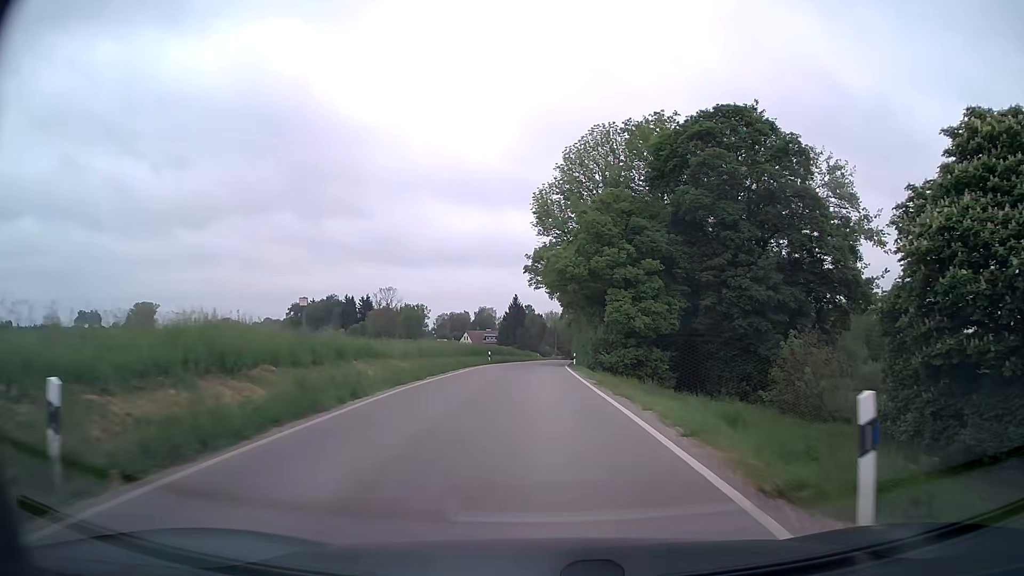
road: secondary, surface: asphalt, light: Day
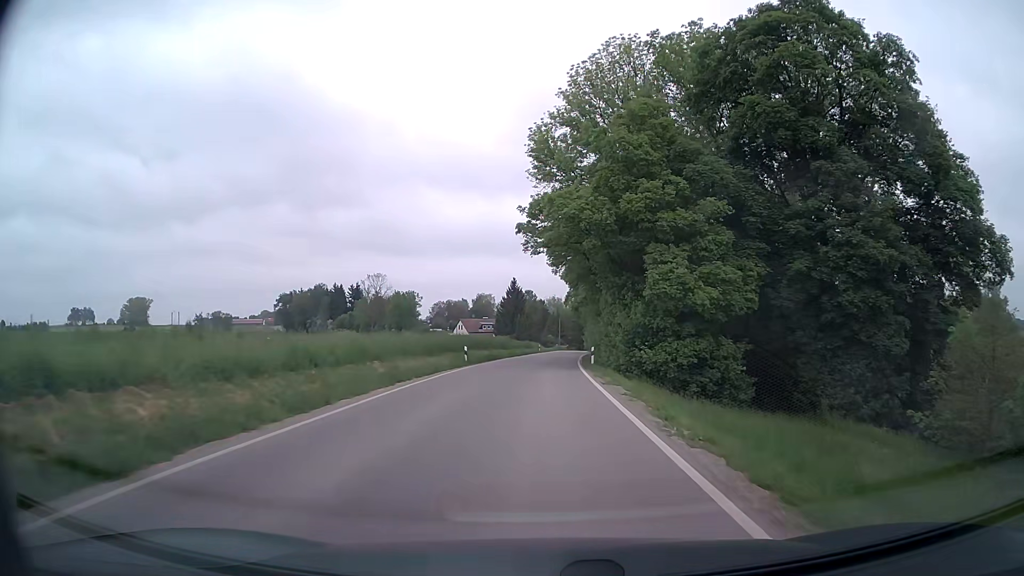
(0.0, +17.3) m; 0°
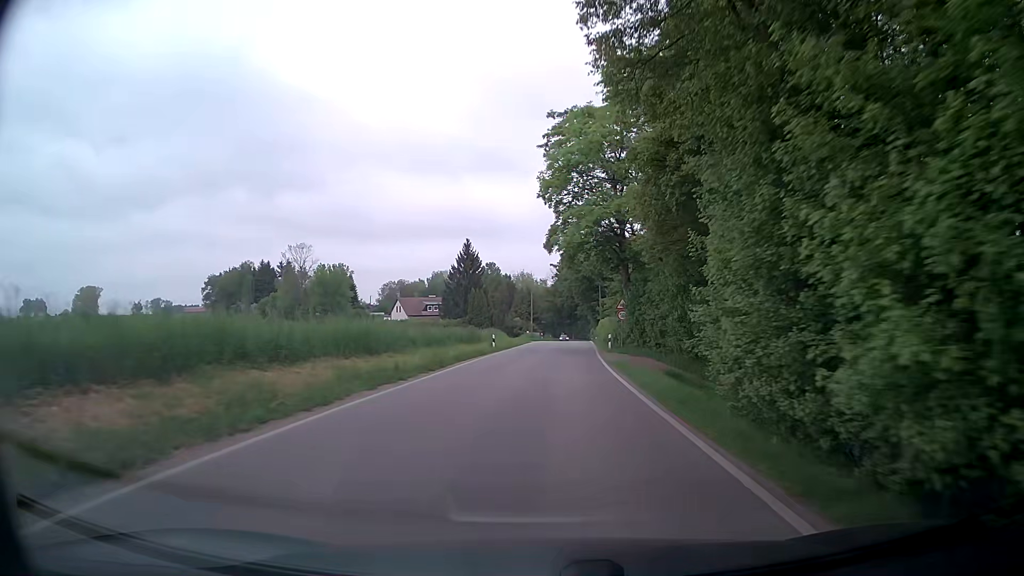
(+0.3, +44.1) m; +3°
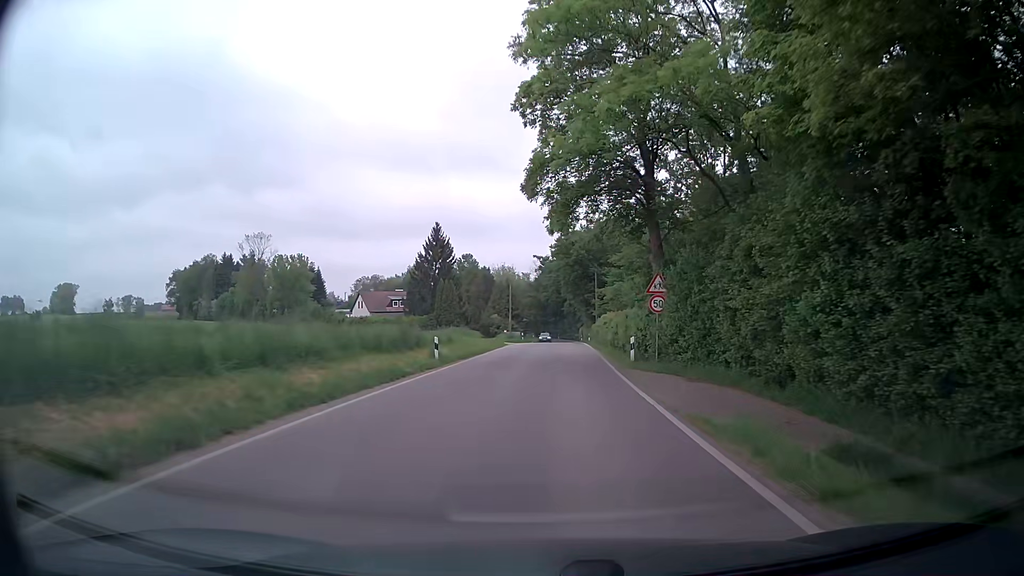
(+0.1, +16.2) m; +1°
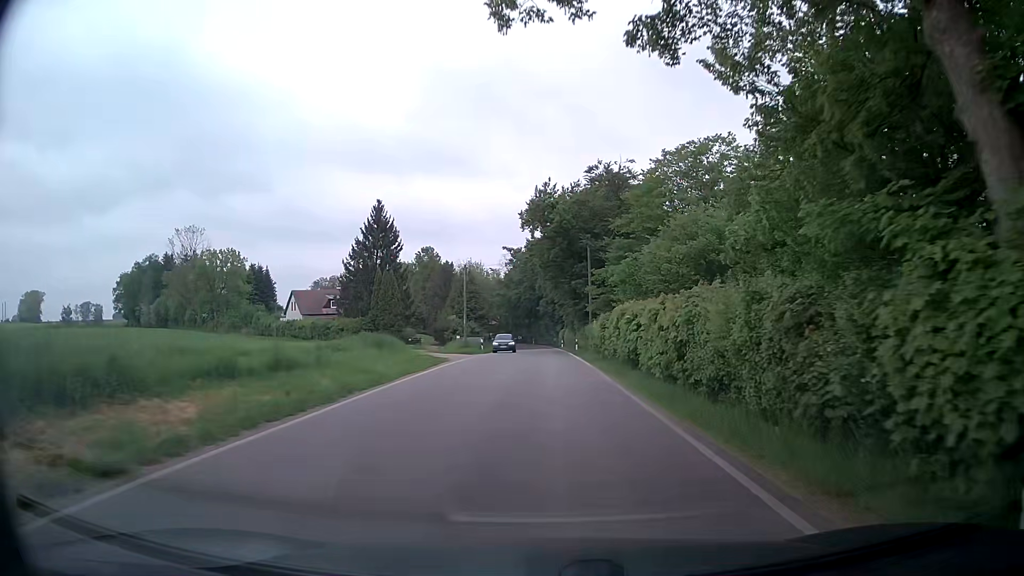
(+0.6, +20.7) m; +2°
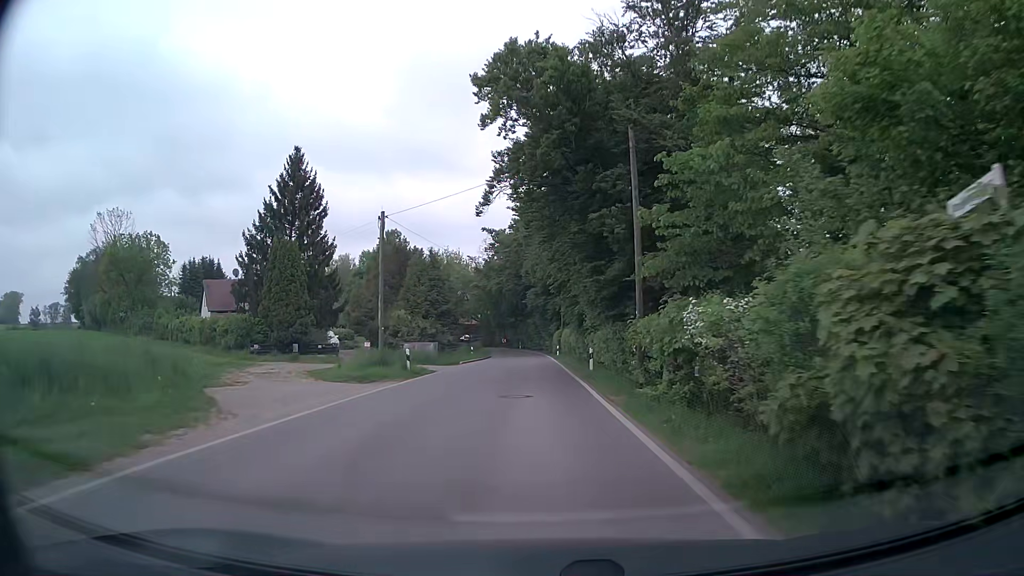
(+0.5, +24.2) m; +1°
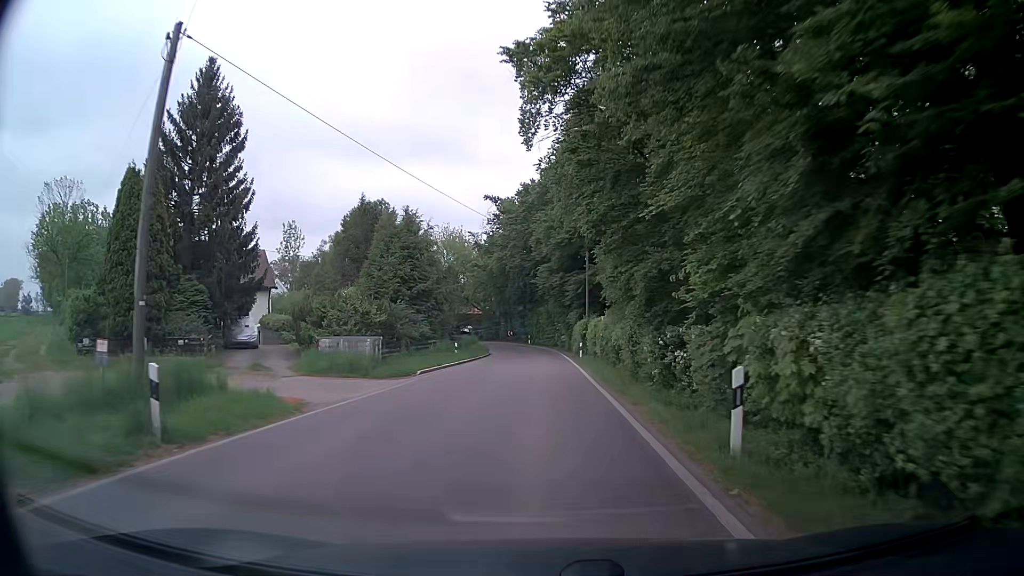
(-0.1, +18.4) m; -1°
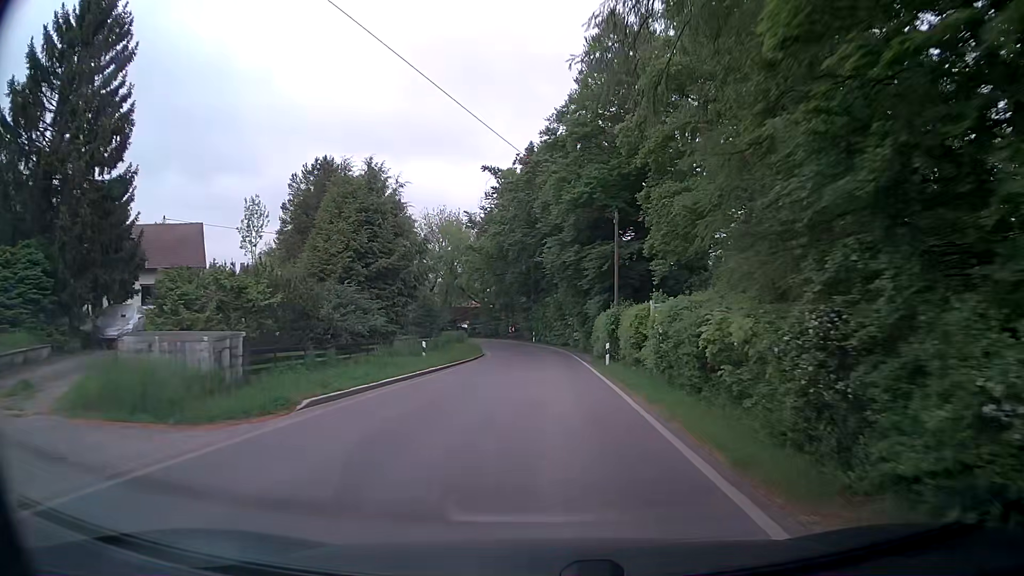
(0.0, +13.0) m; 0°
